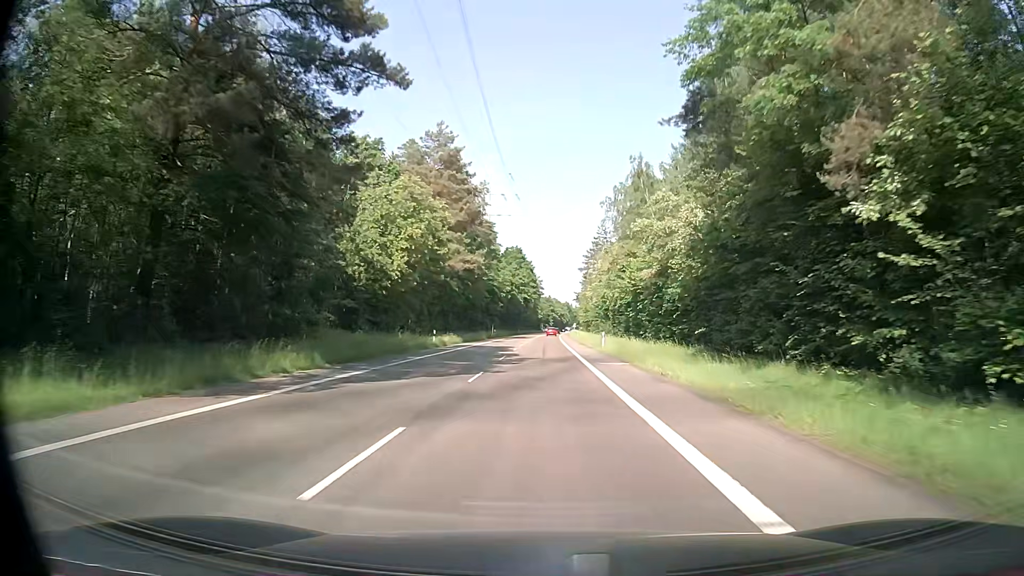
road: secondary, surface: asphalt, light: Day
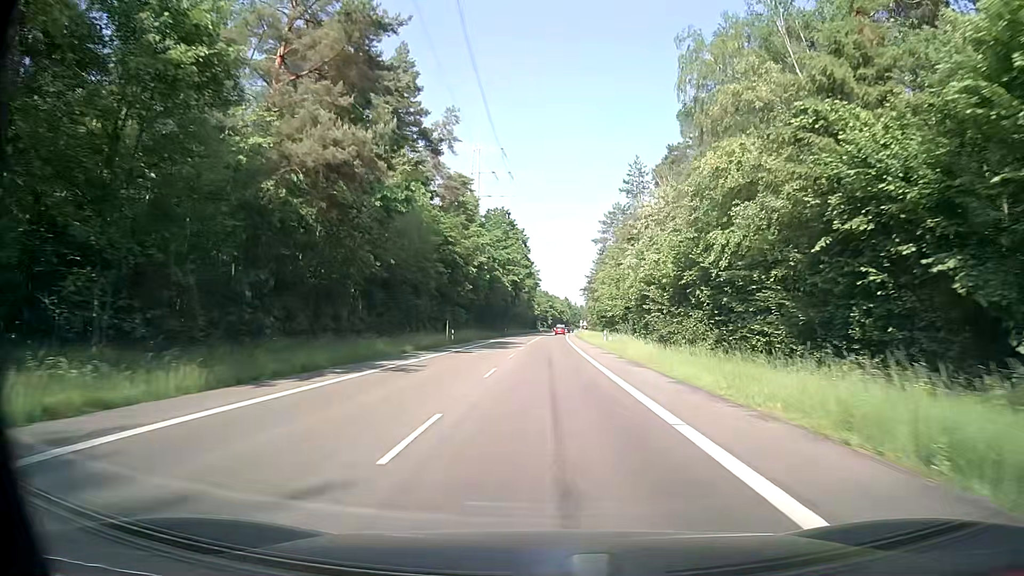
(+0.2, +44.2) m; 0°
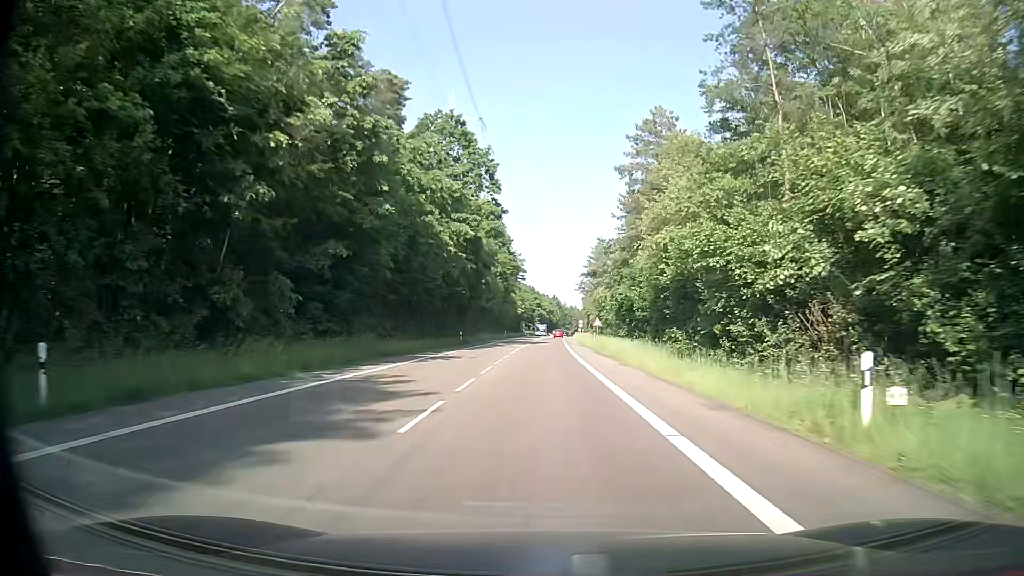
(+0.6, +44.5) m; +1°
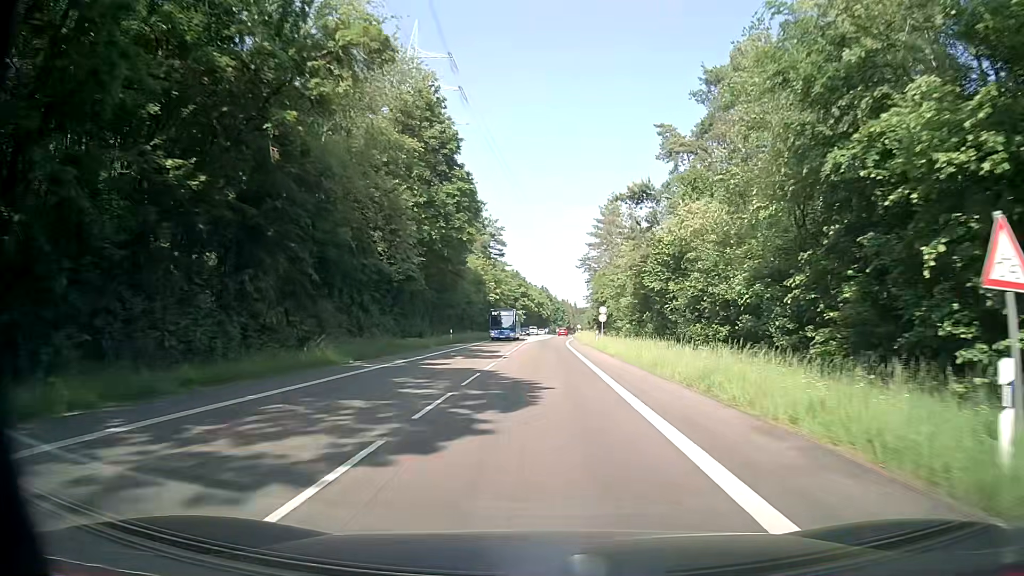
(+0.3, +55.8) m; +2°
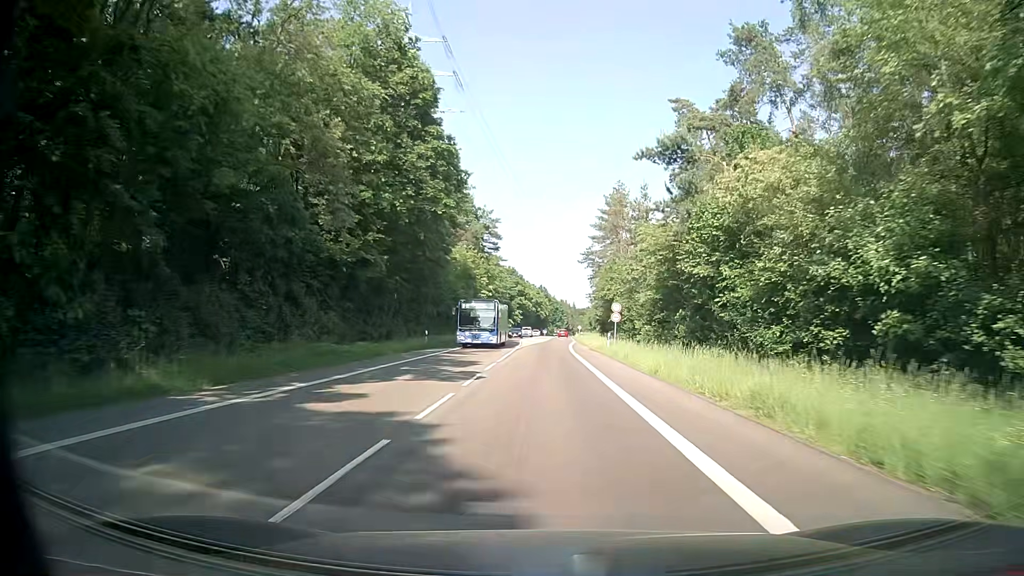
(-0.2, +11.2) m; -1°
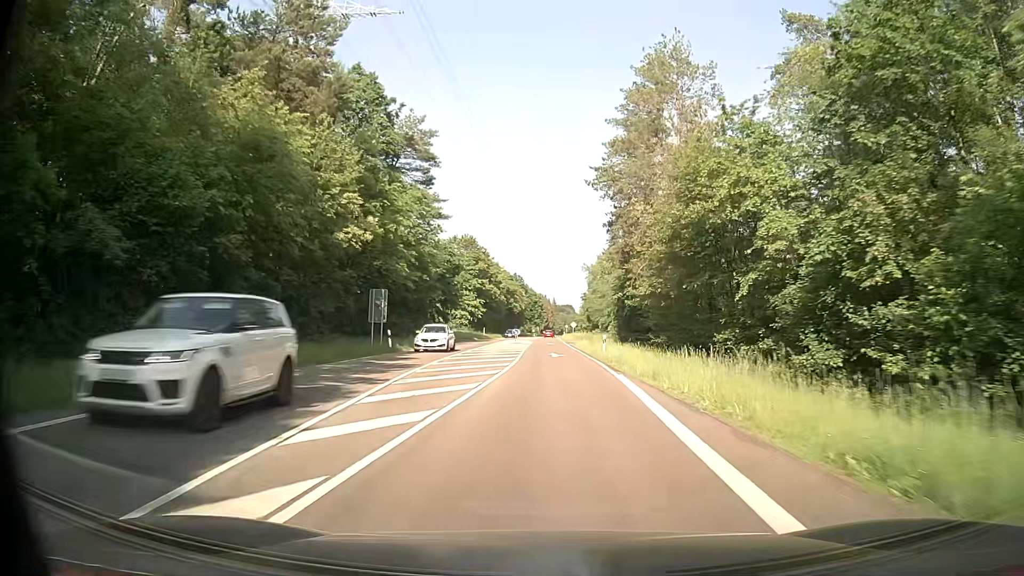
(+1.2, +56.0) m; +2°
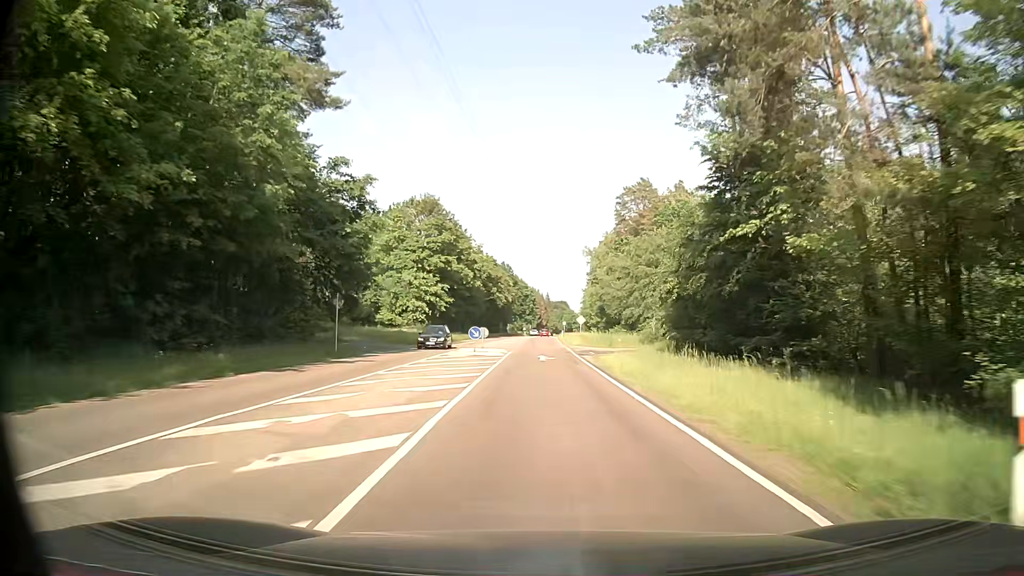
(+0.5, +33.8) m; +1°
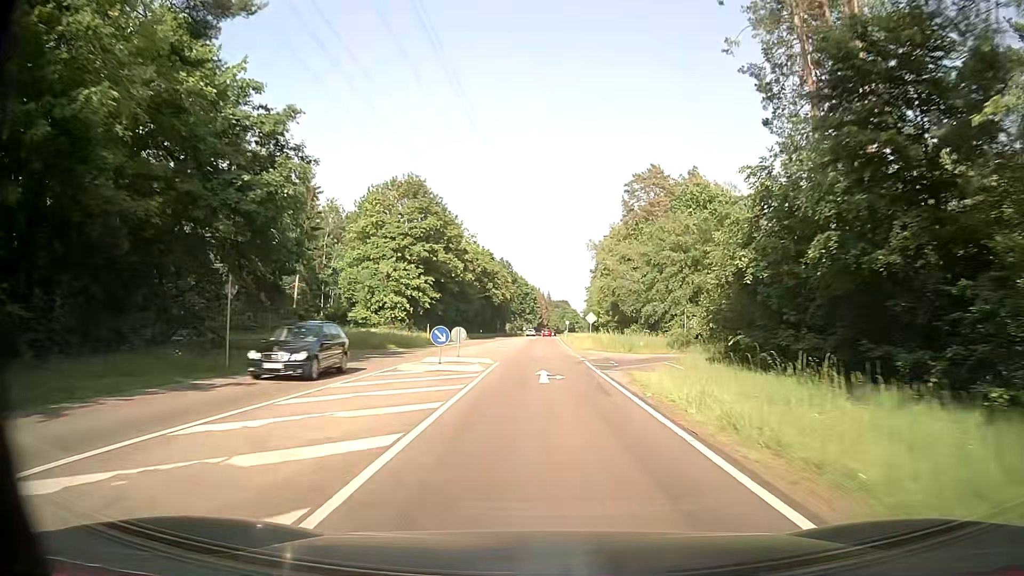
(-0.1, +11.3) m; 0°
(0, +10) (0, +20) (0, +30) (0, +40) (0, +50) (0, +60) (0, +70) (0, +80) (0, +90) (0, +100) m
